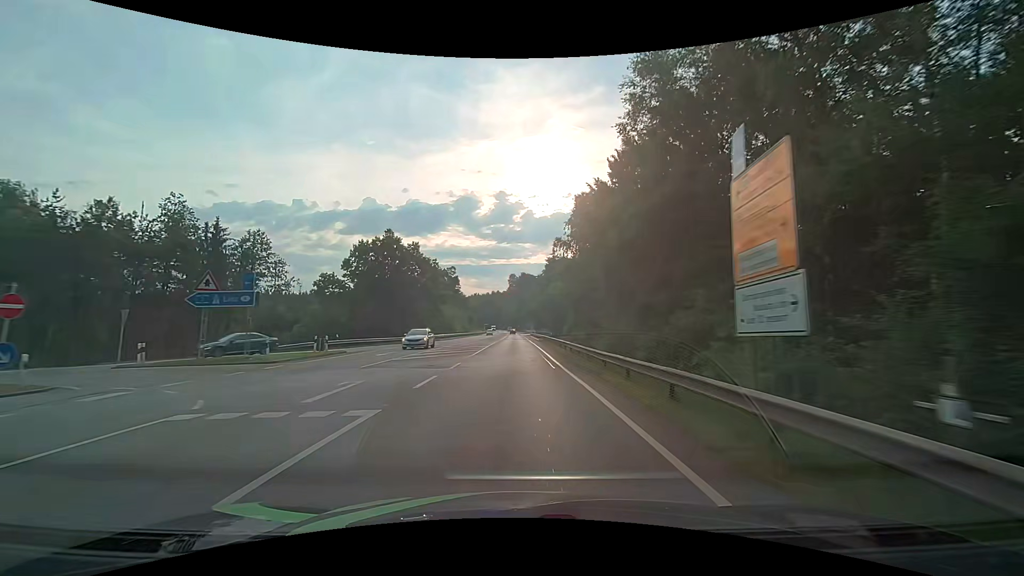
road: secondary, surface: asphalt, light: Day
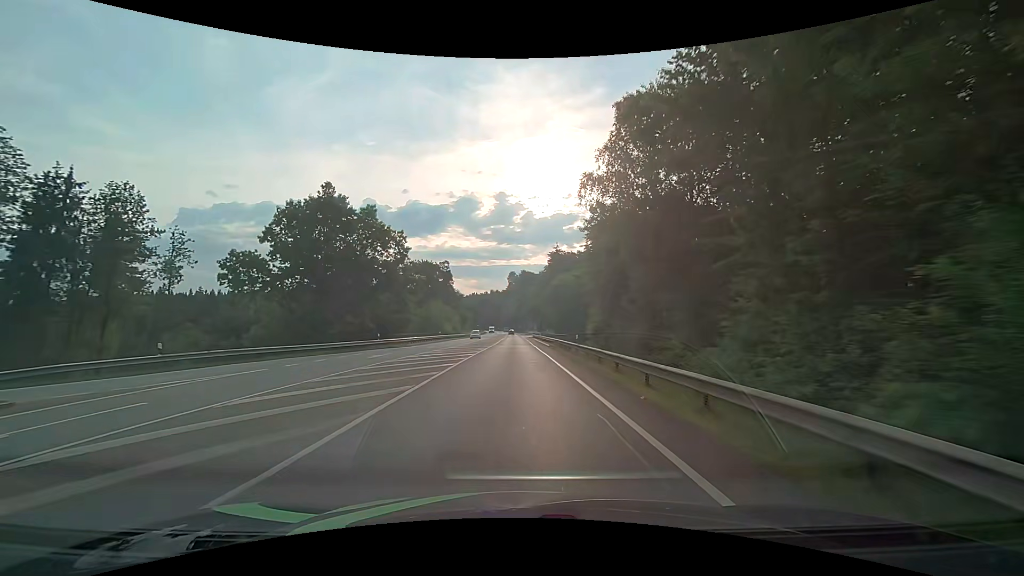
(0.0, +21.5) m; 0°
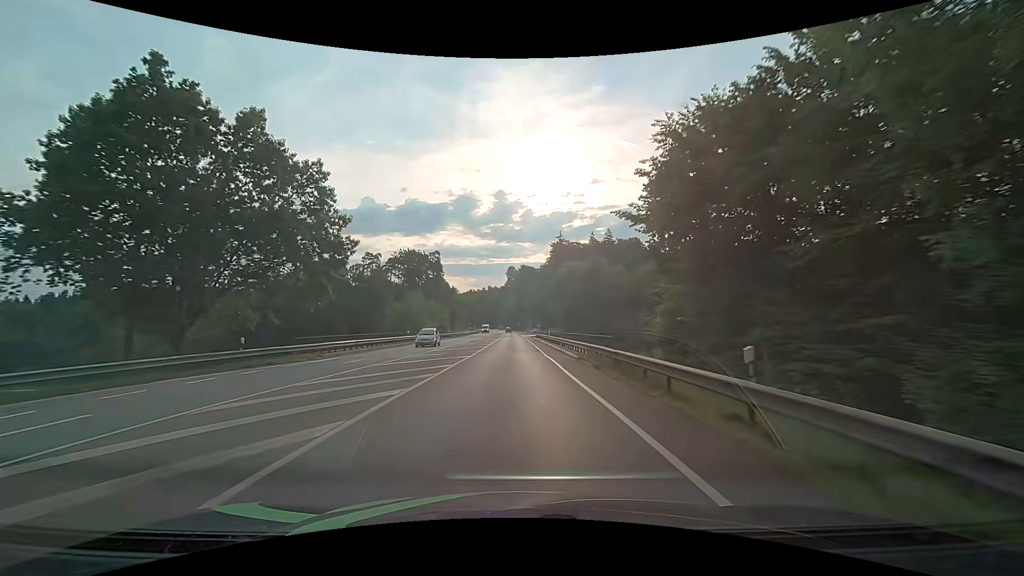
(+0.1, +21.5) m; 0°
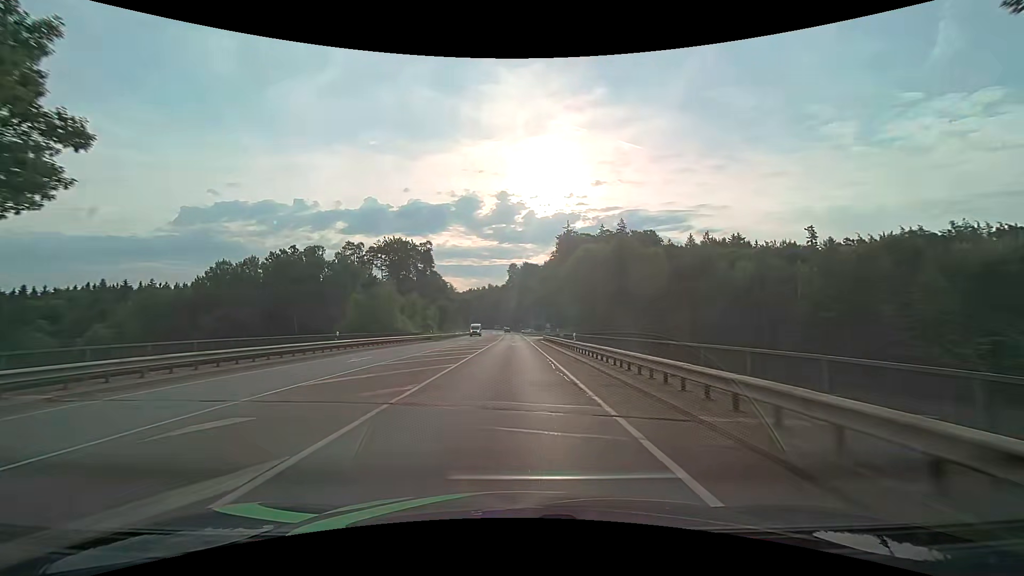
(-0.1, +21.5) m; 0°
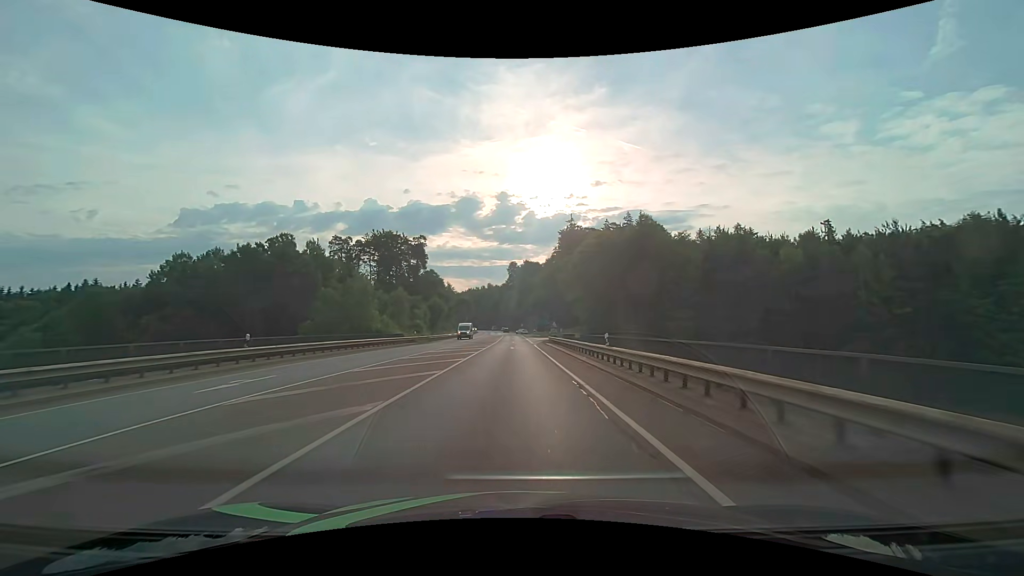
(0.0, +10.8) m; 0°
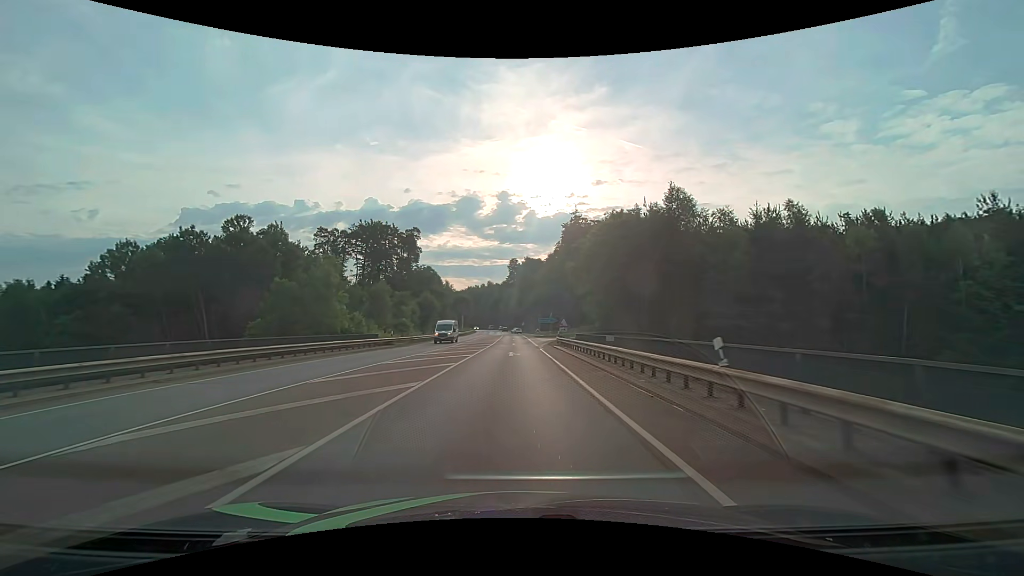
(-0.1, +10.8) m; 0°
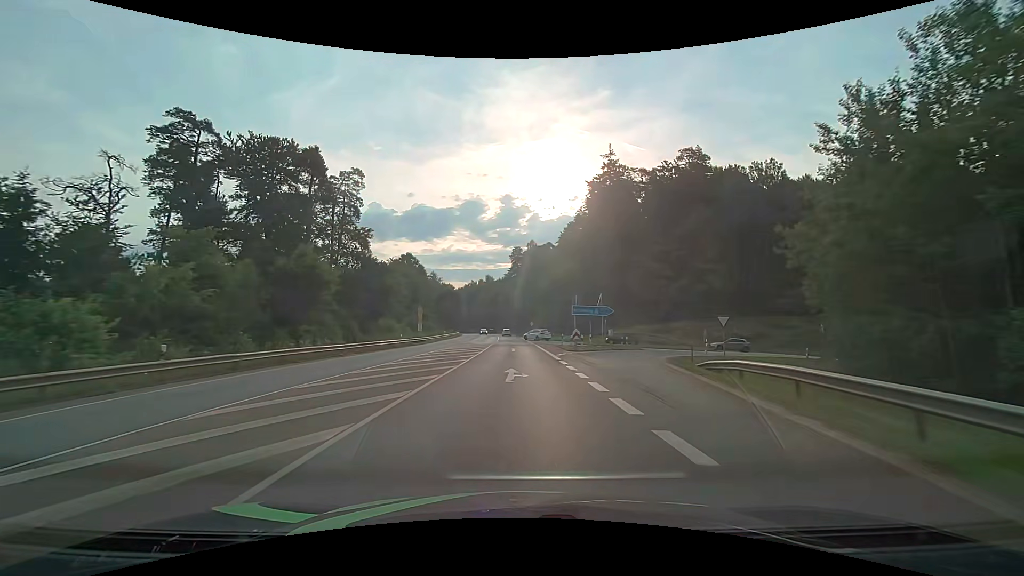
(-0.3, +53.8) m; 0°
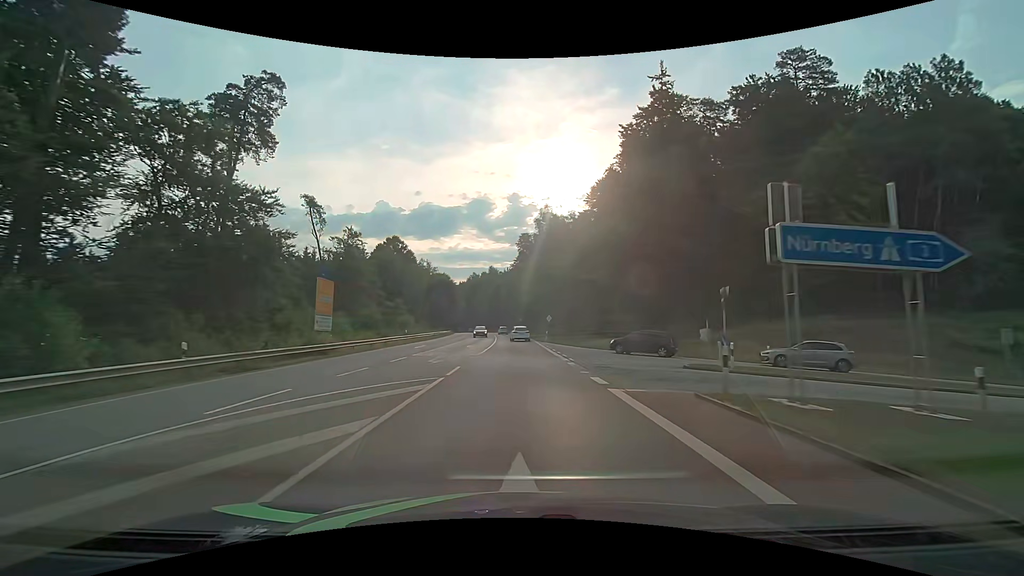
(-0.3, +32.1) m; -1°
(0, +10) (0, +20) (0, +30) (0, +40) (0, +50) (-1, +60) (-1, +70) (-2, +80) (-2, +90) (-3, +100) m
